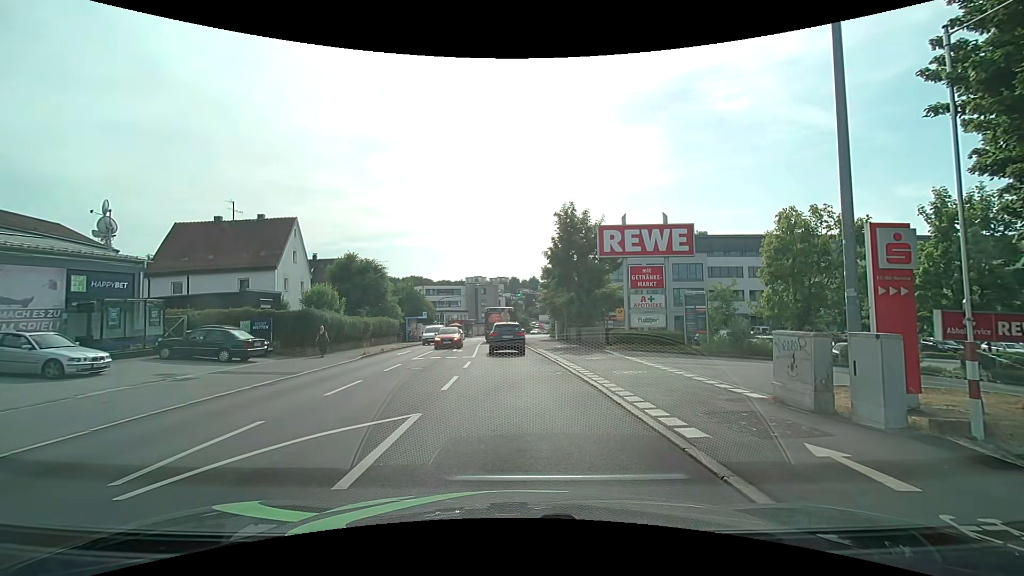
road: tertiary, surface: asphalt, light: Day
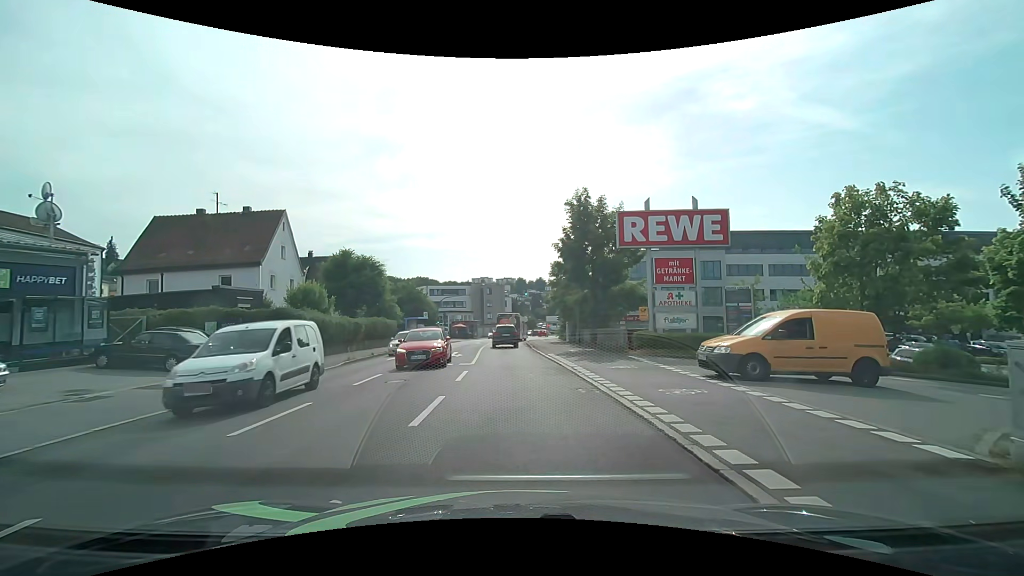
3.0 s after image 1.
(-0.1, +4.1) m; -2°
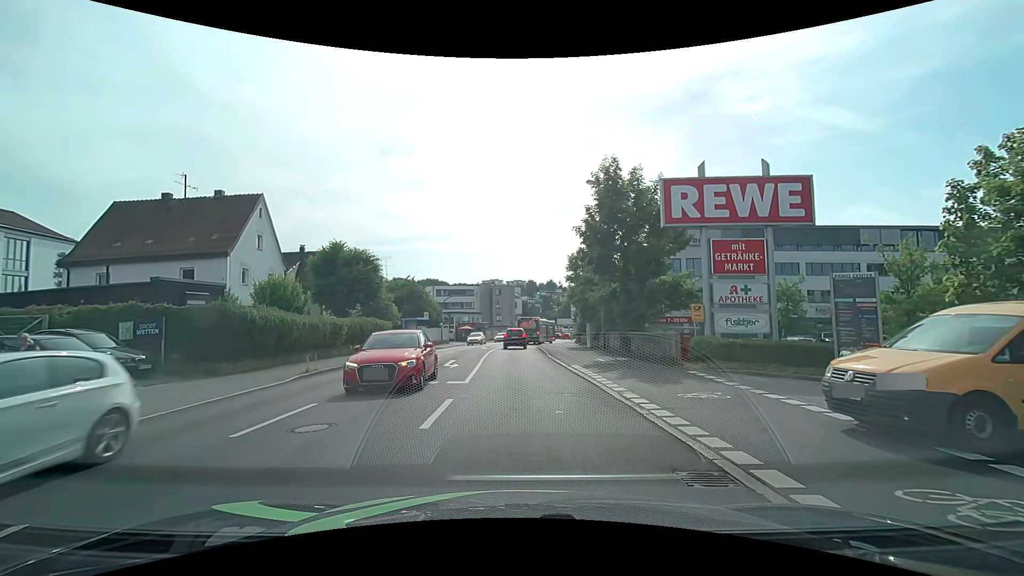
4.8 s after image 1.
(0.0, +6.3) m; -1°
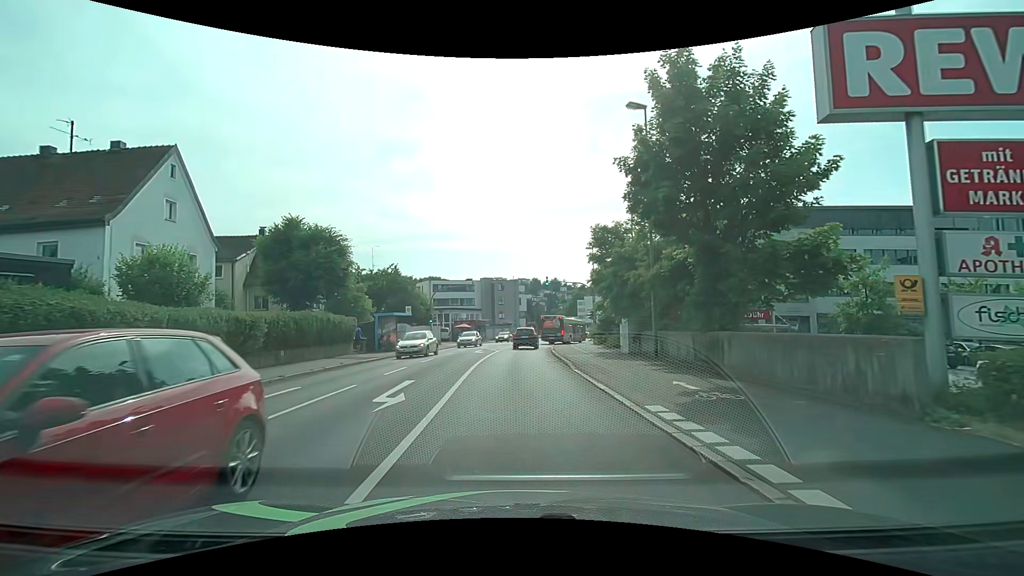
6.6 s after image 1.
(0.0, +10.5) m; 0°
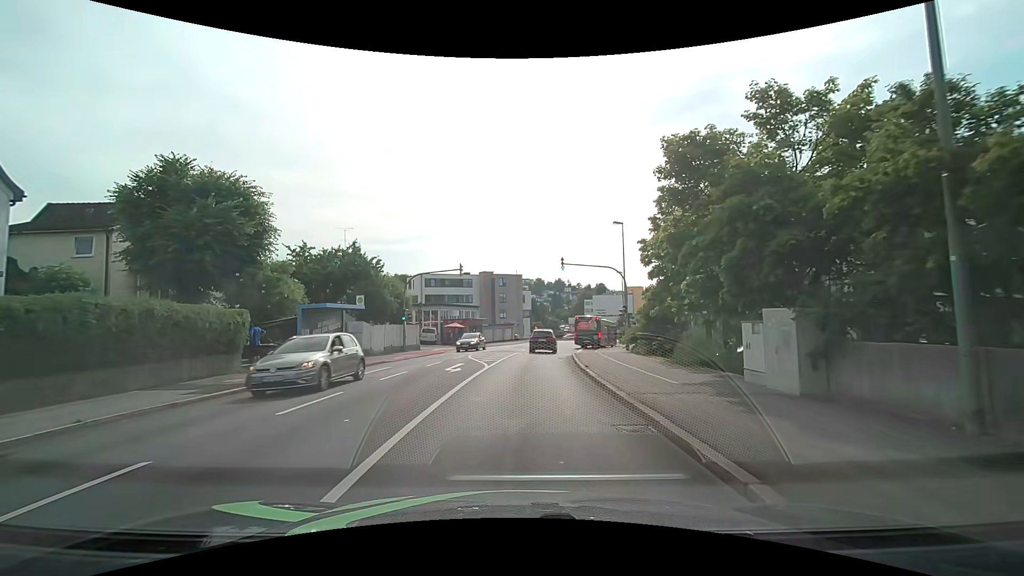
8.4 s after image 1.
(+0.1, +13.5) m; 0°
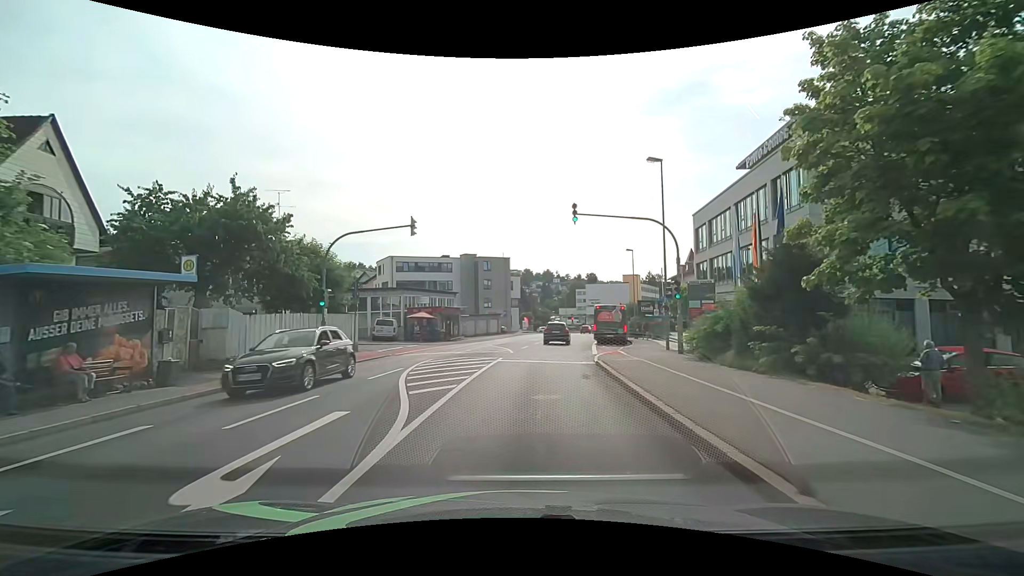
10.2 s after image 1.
(+0.1, +13.3) m; +2°
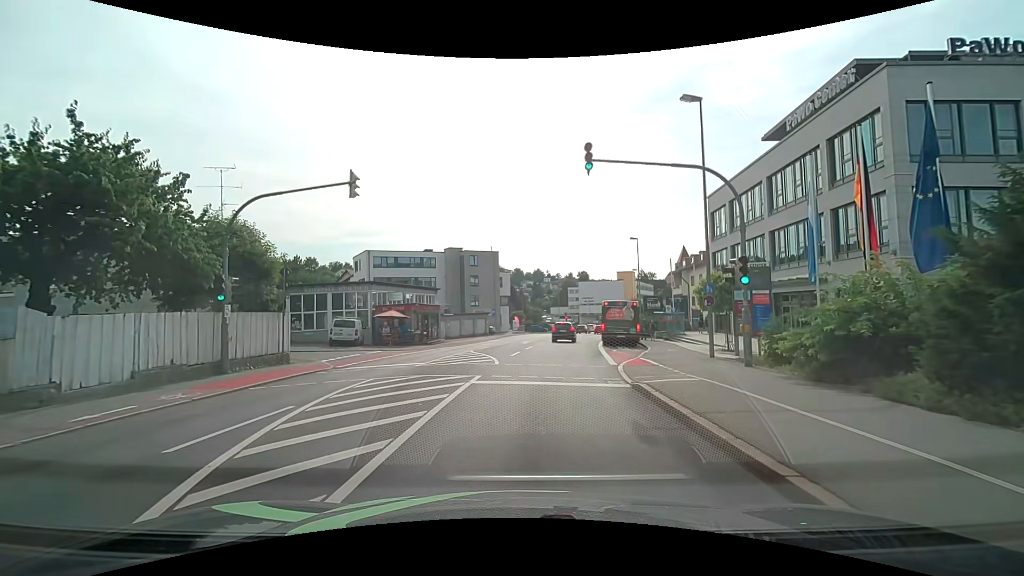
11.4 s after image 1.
(0.0, +7.0) m; +1°
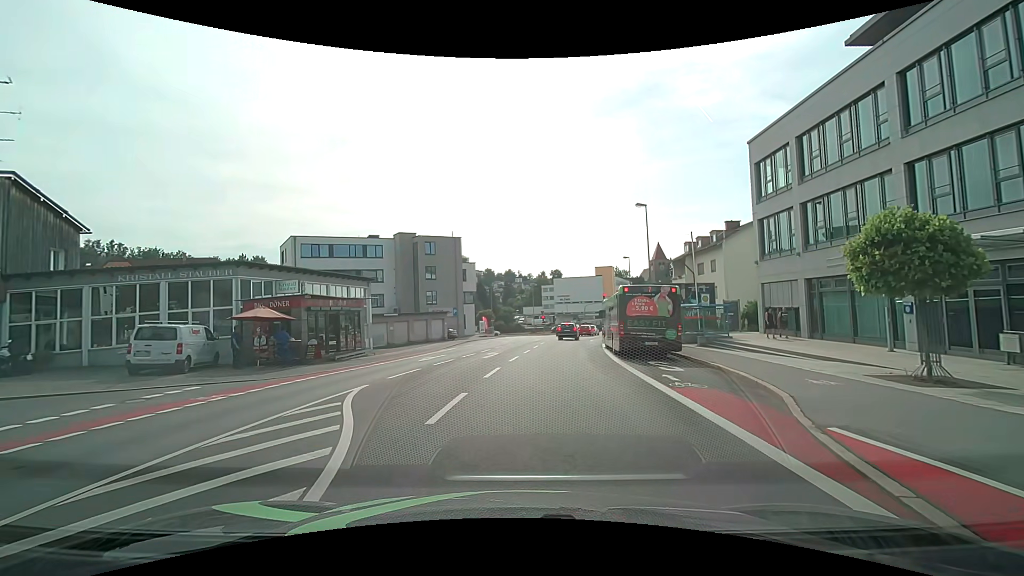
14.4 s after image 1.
(+0.5, +14.4) m; +3°
